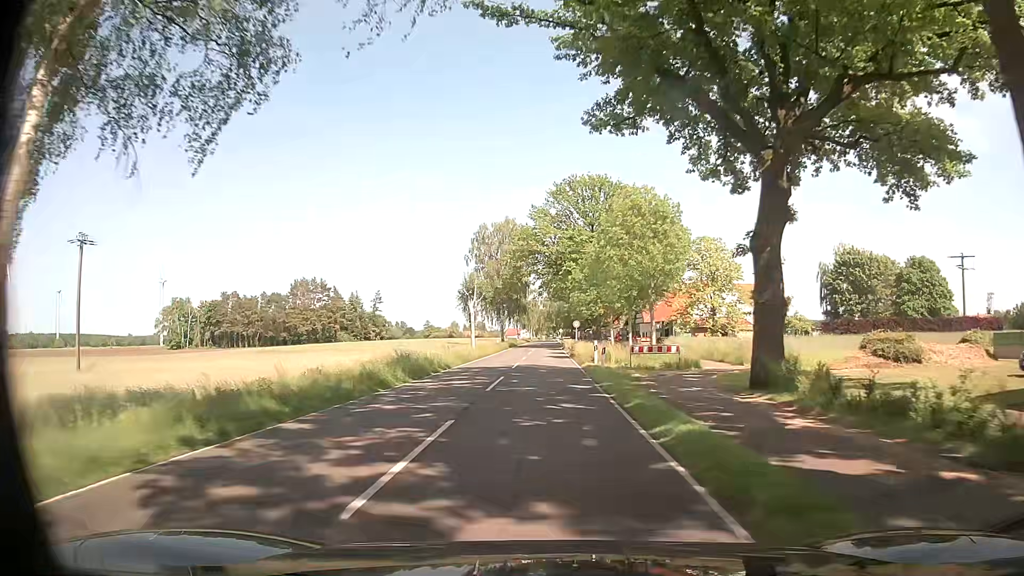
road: secondary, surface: asphalt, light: Day
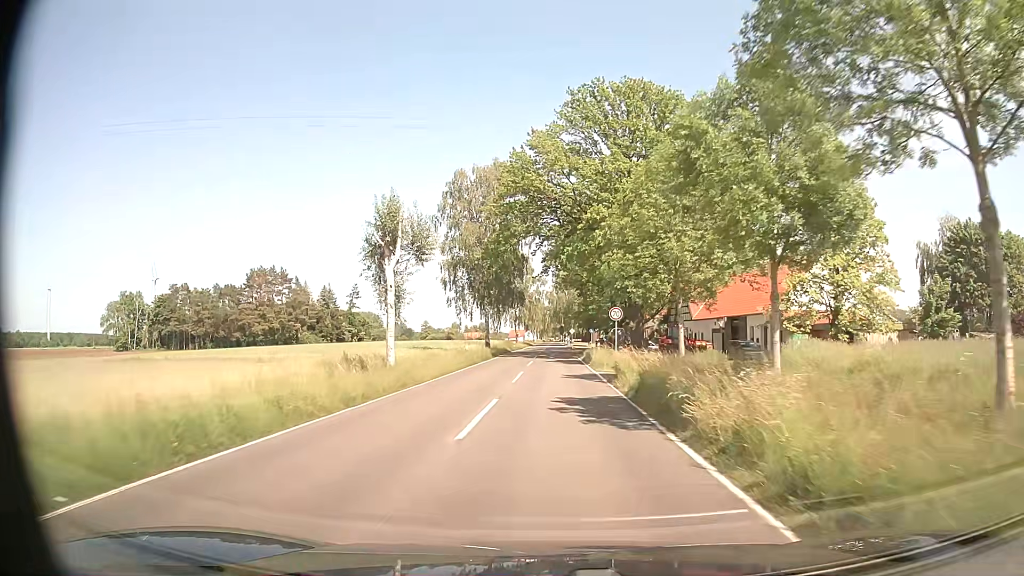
(0.0, +31.9) m; 0°
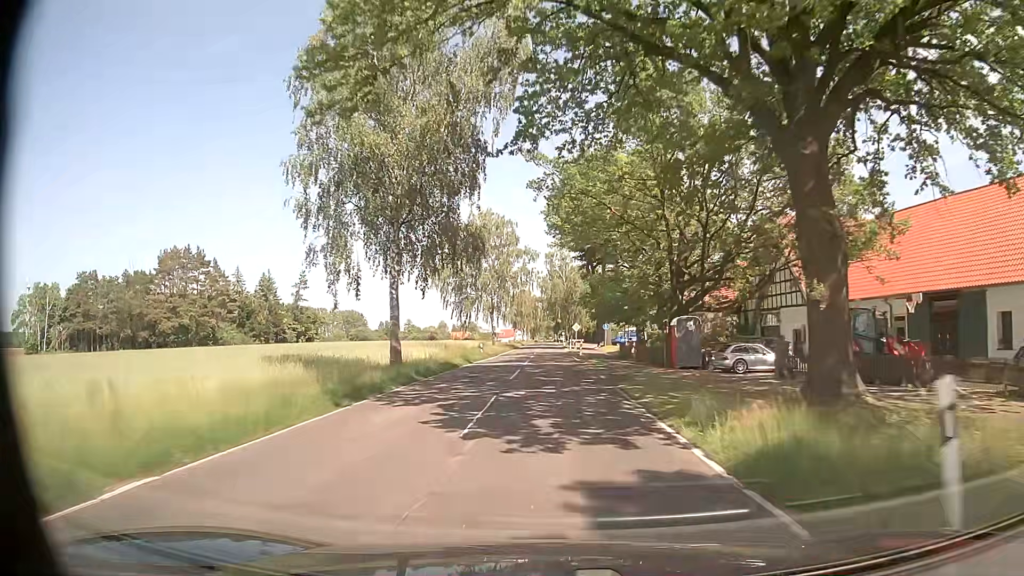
(+0.1, +35.6) m; +1°
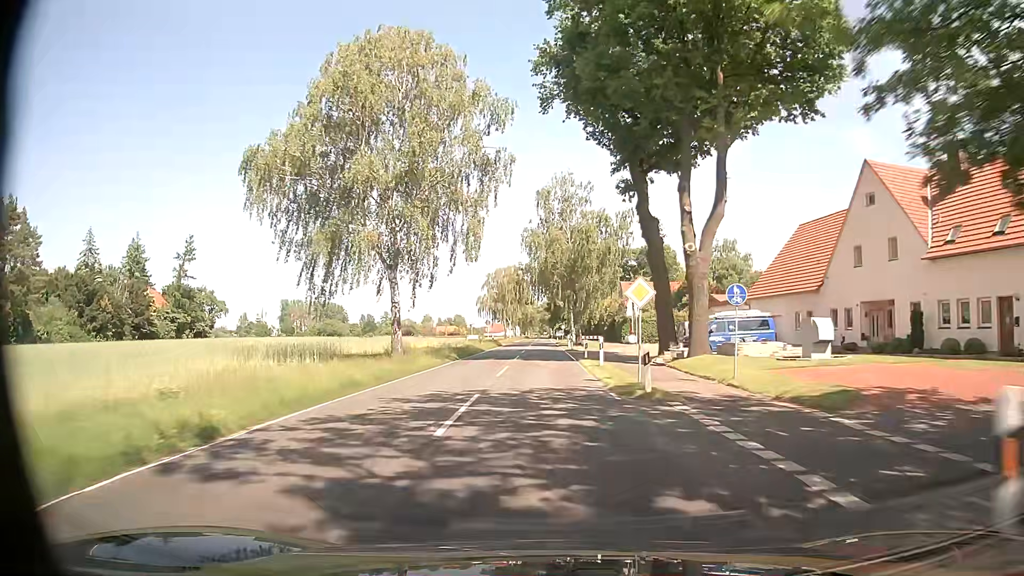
(-0.2, +48.3) m; 0°
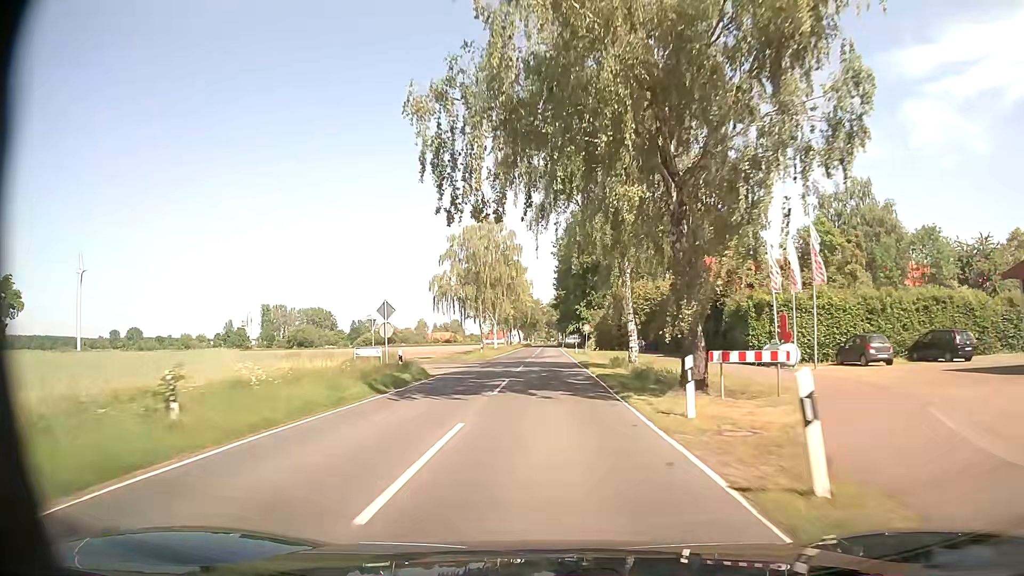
(-0.3, +51.5) m; 0°
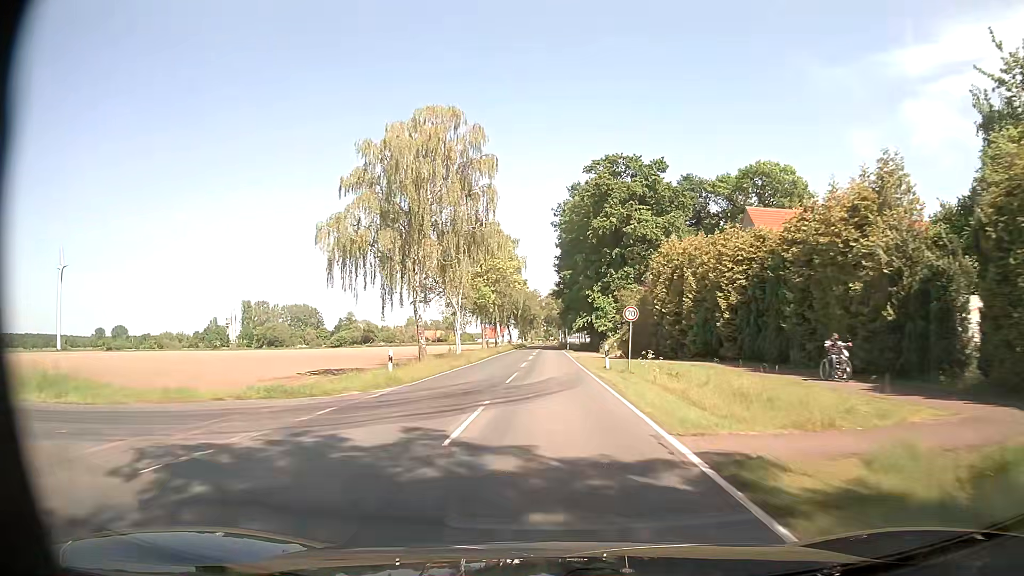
(0.0, +32.1) m; 0°
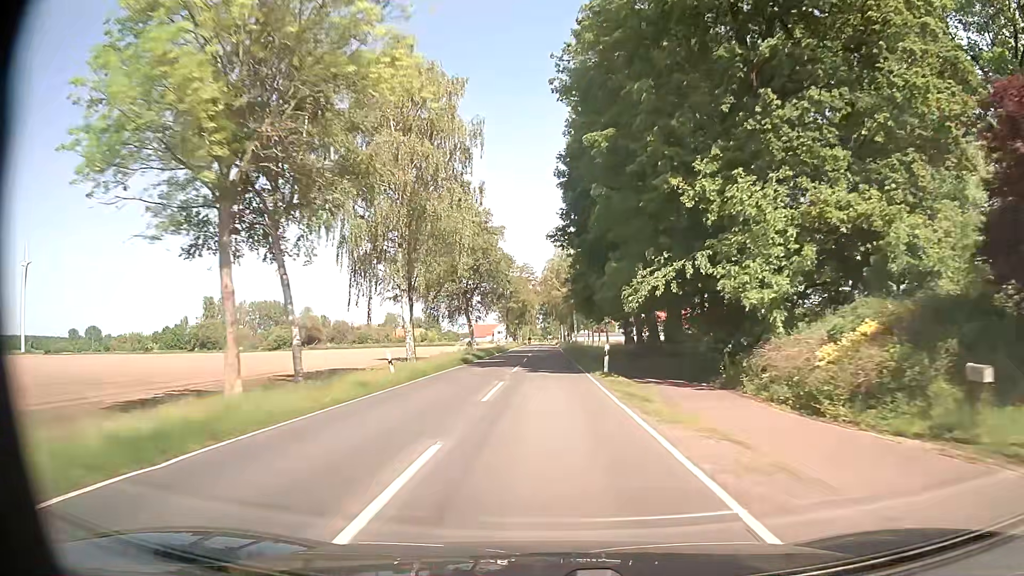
(+0.4, +53.9) m; 0°
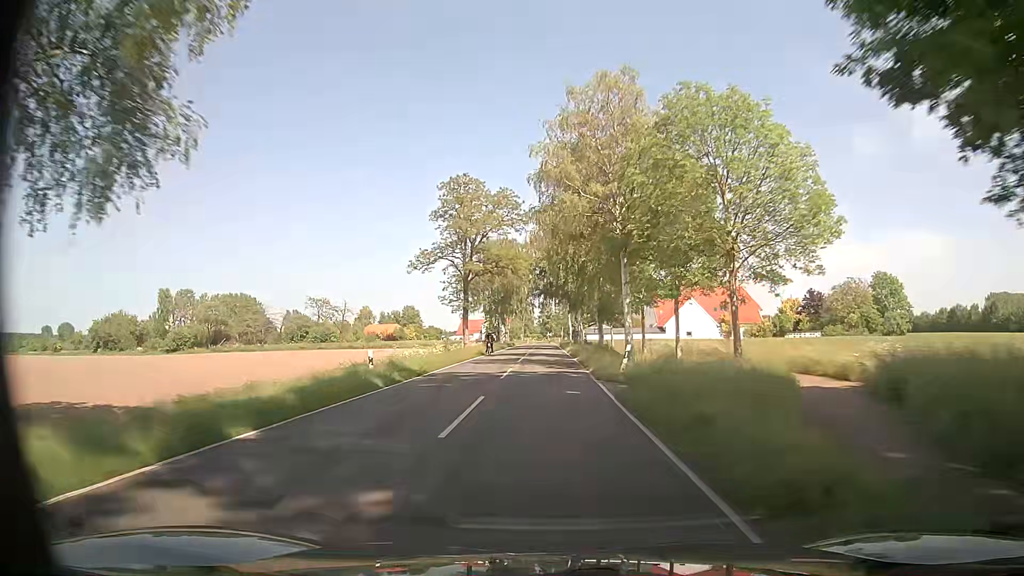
(0.0, +53.8) m; 0°
(0, +10) (0, +20) (0, +30) (0, +40) (0, +50) (0, +60) (0, +70) (+1, +80) (+1, +90) (+1, +100) m
